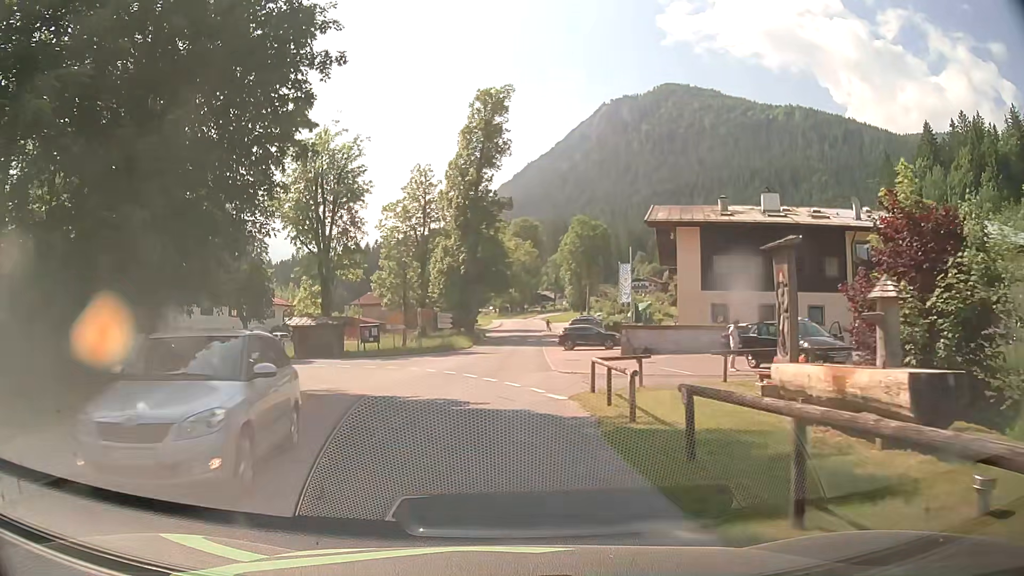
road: tertiary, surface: asphalt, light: Day
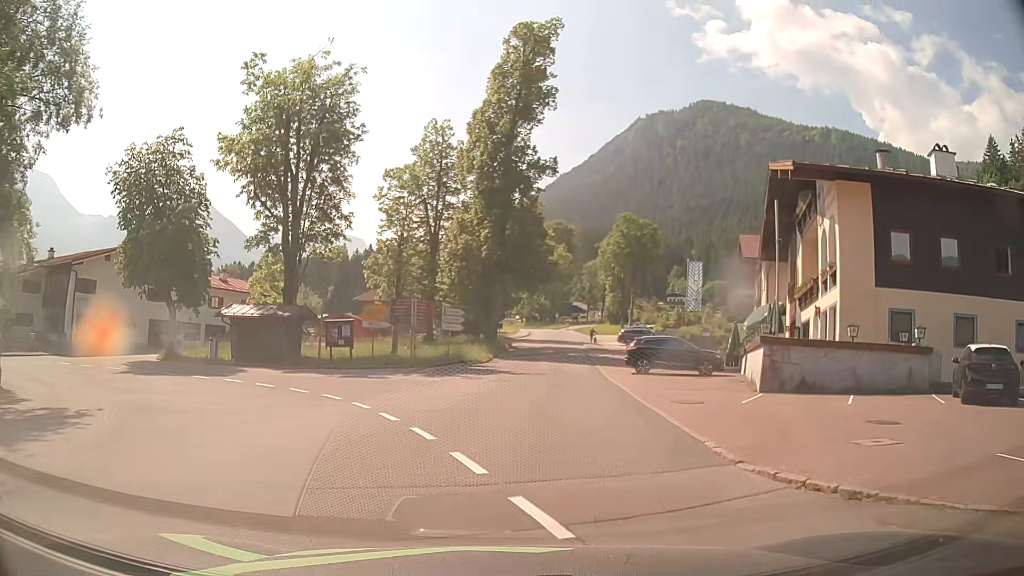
(-0.4, +16.3) m; -1°
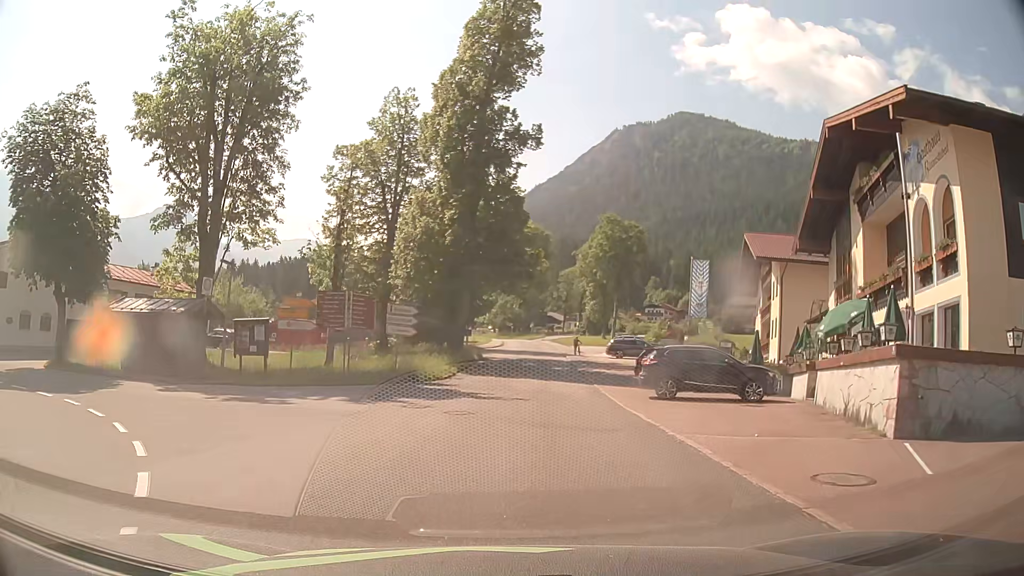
(+0.1, +8.7) m; +1°
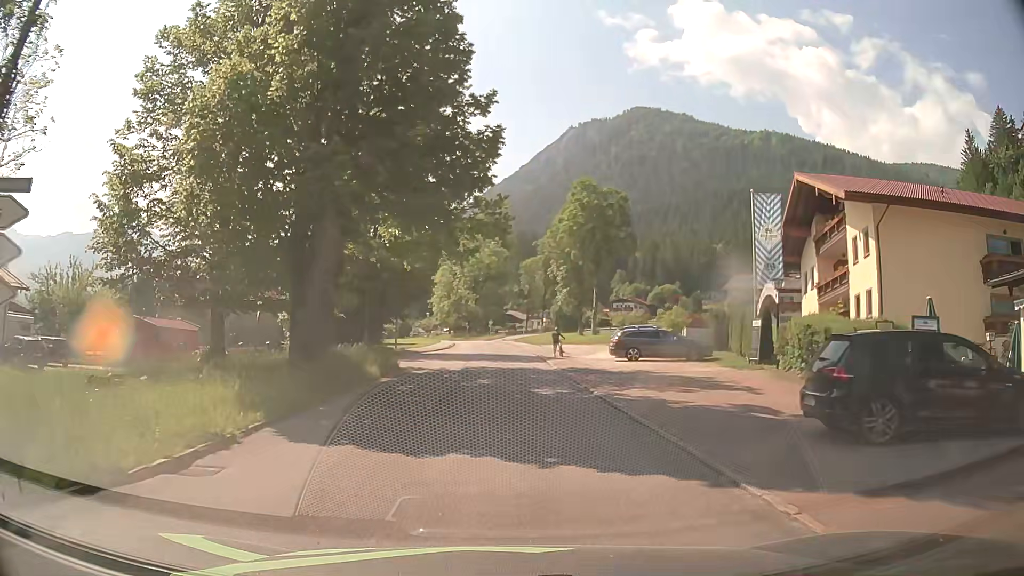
(+1.0, +19.9) m; +4°
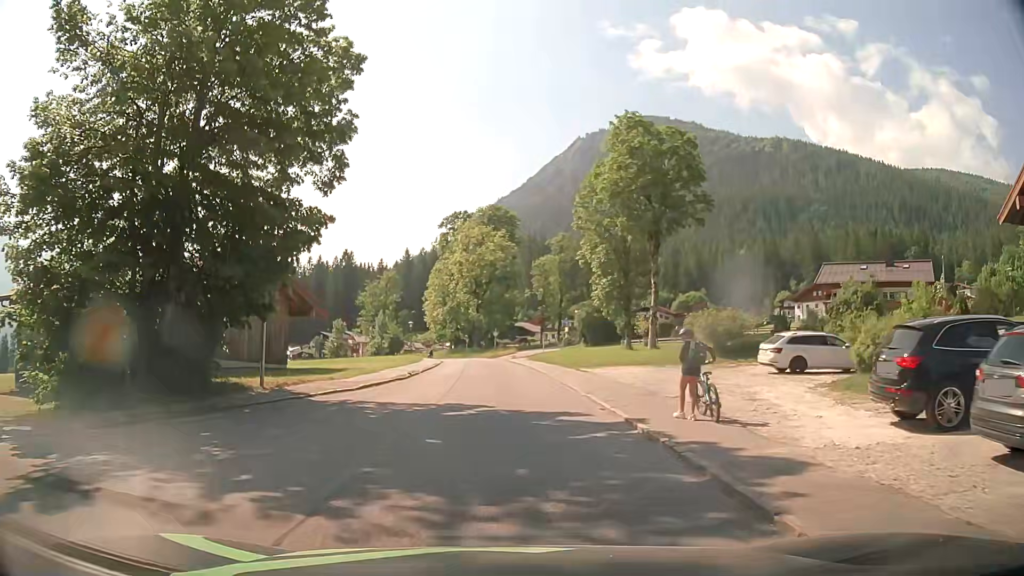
(-0.1, +25.9) m; -1°
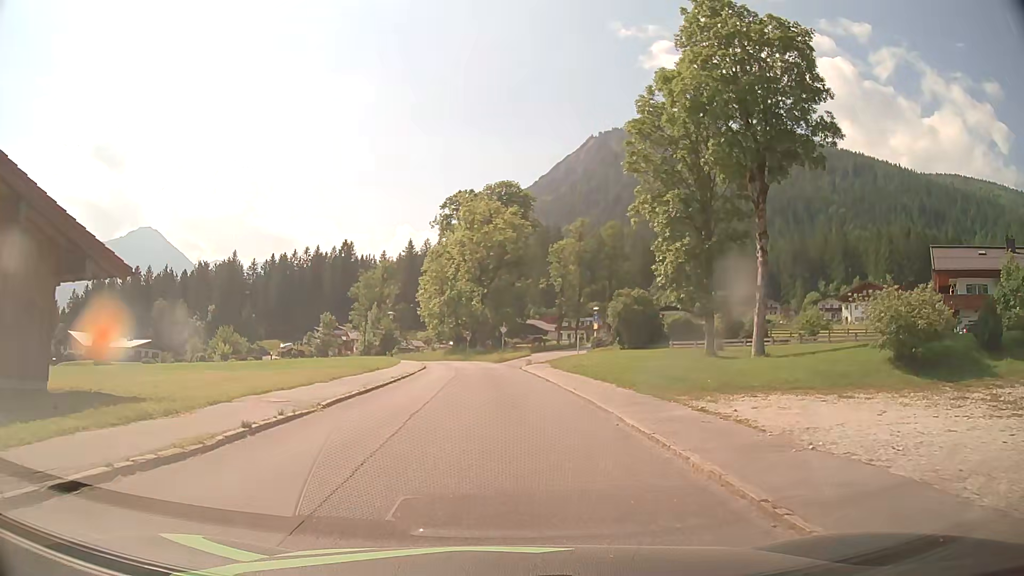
(-0.1, +18.8) m; 0°
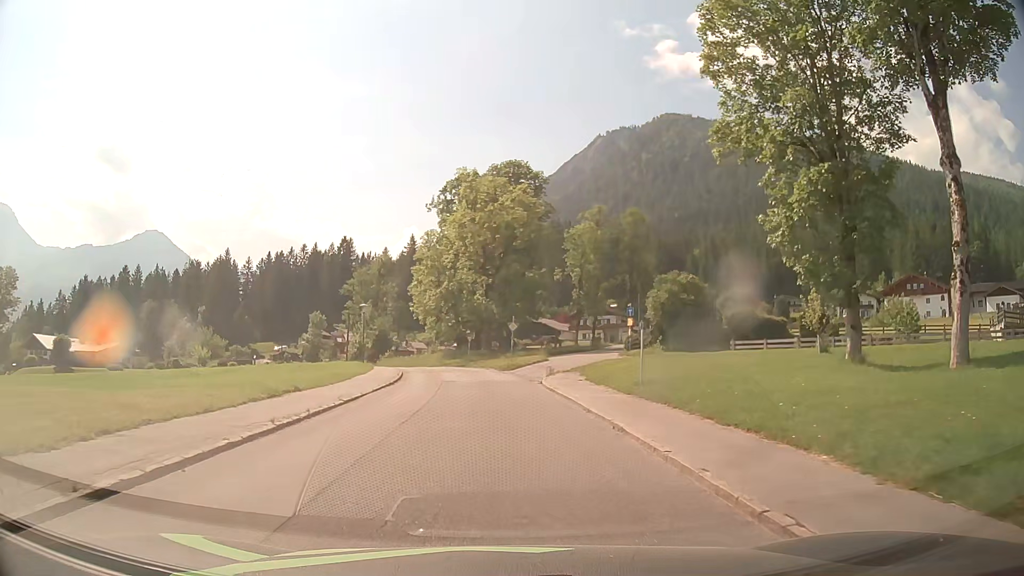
(-0.2, +13.9) m; -1°
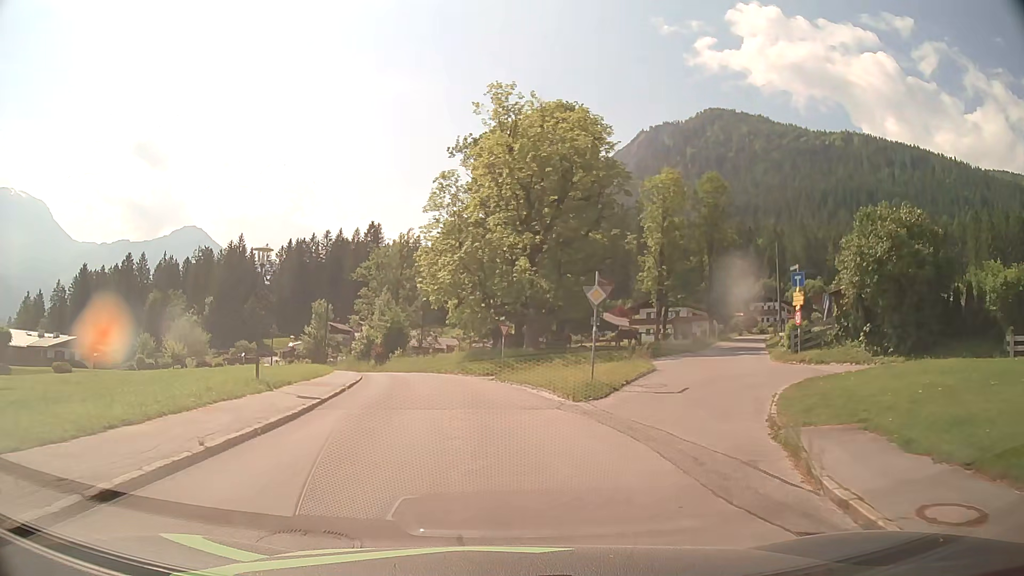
(-0.7, +24.1) m; -4°
(0, +10) (-1, +20) (-2, +30) (-4, +40) (-7, +49) (-10, +59) (-13, +68) (-18, +77) (-22, +86) (-28, +94) m
